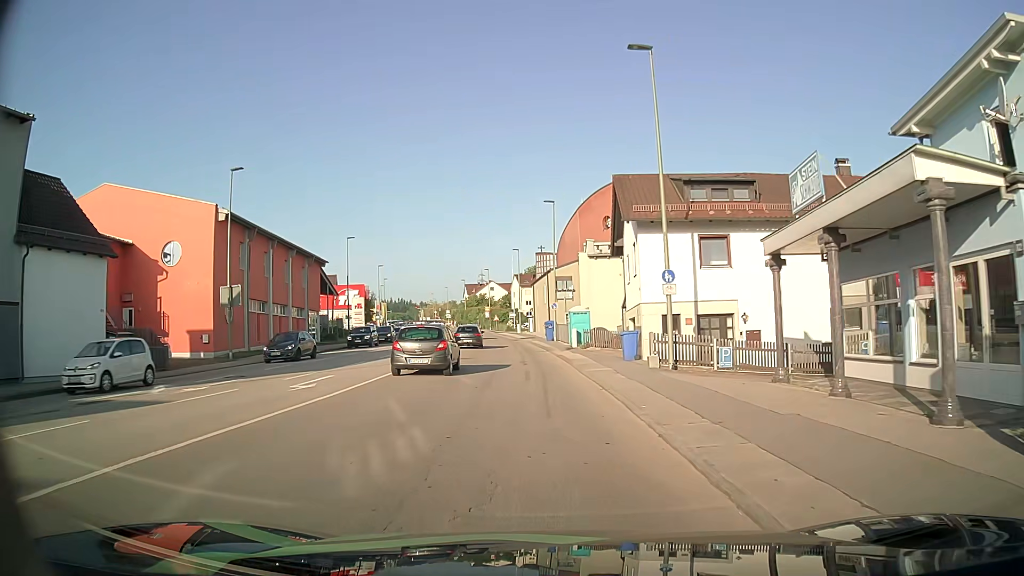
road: tertiary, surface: asphalt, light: Day
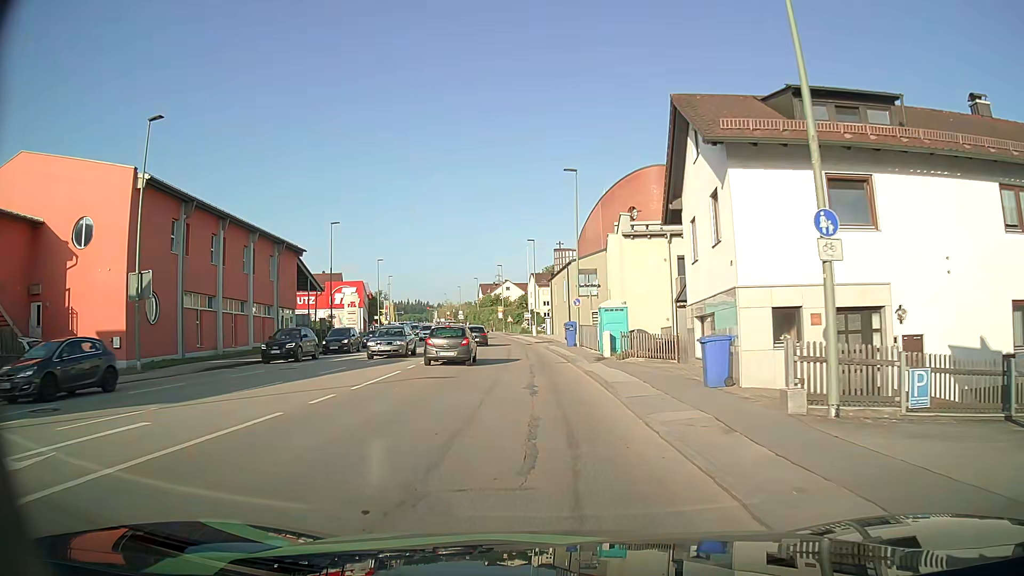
(-0.1, +10.6) m; -1°
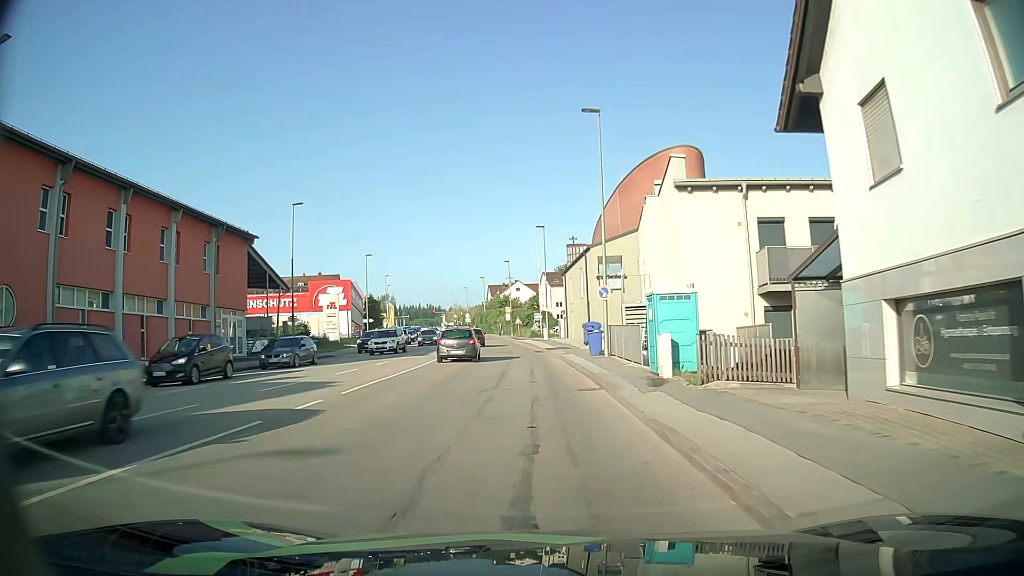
(-0.1, +11.4) m; -2°
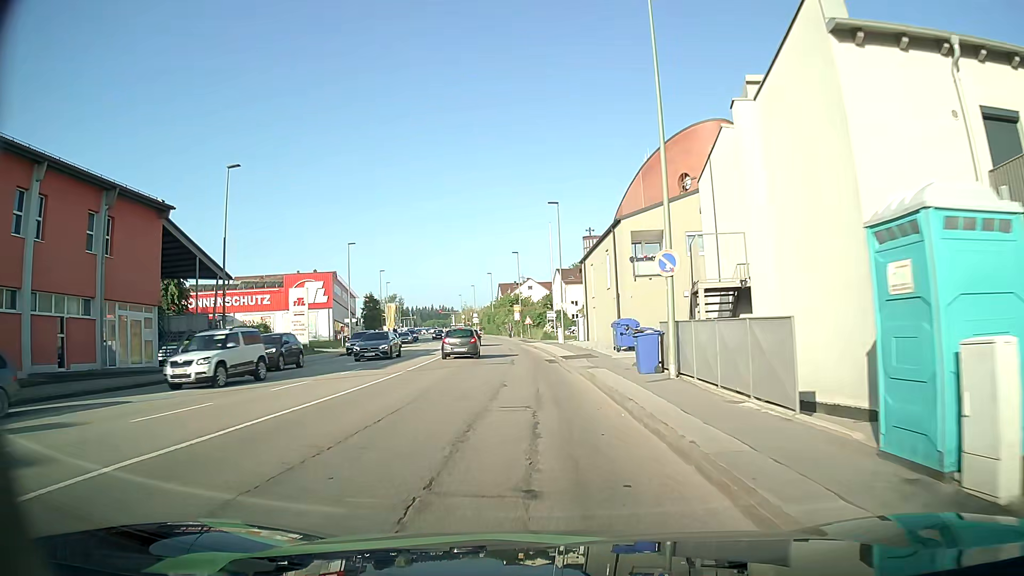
(0.0, +12.1) m; -1°
(0, +10) (0, +20) (-1, +30) (-1, +40) (-2, +50) (-3, +60) (-5, +70) (-7, +80) (-9, +89) (-11, +99) m
